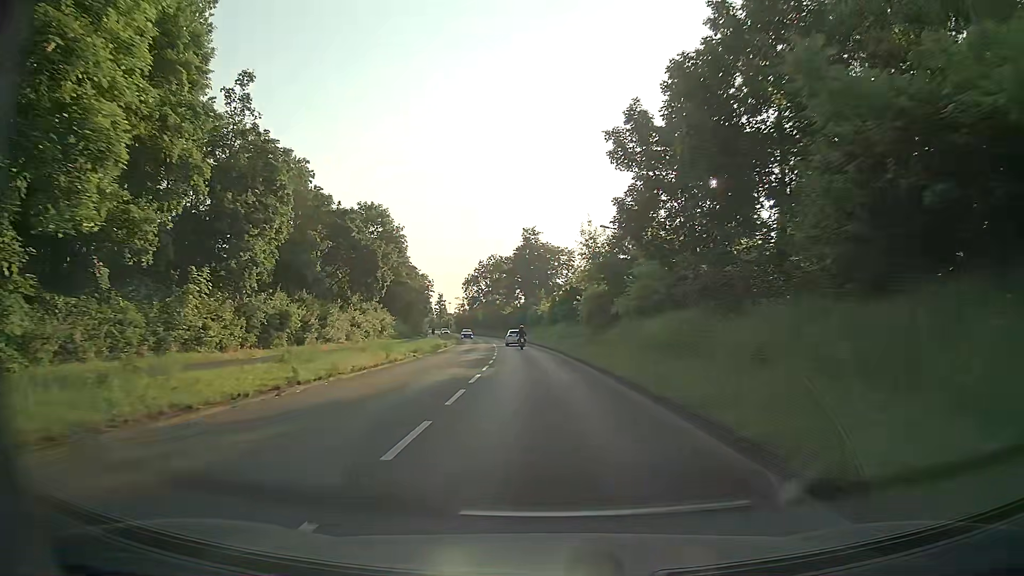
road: secondary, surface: asphalt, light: Day
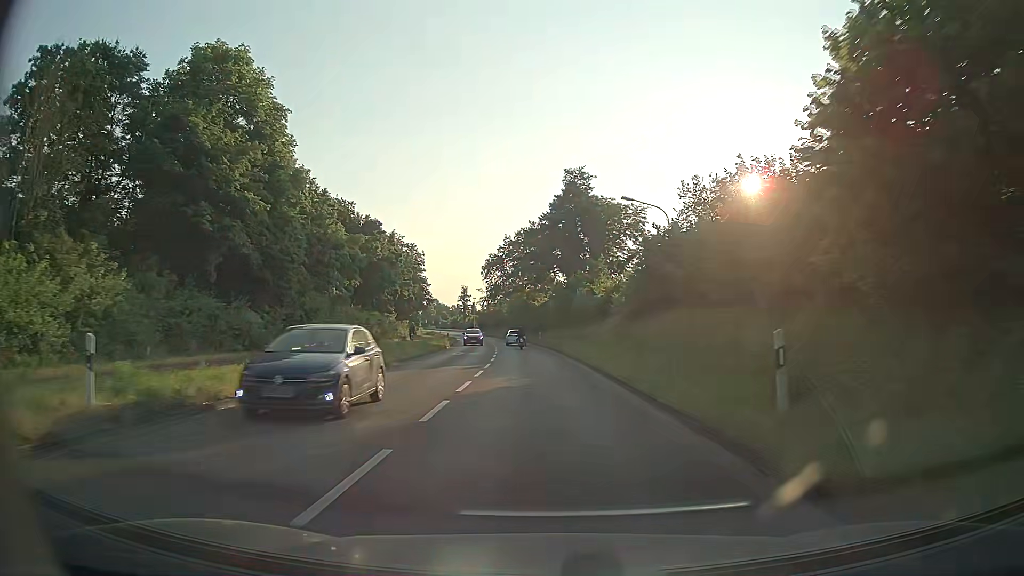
(-1.2, +44.0) m; -3°
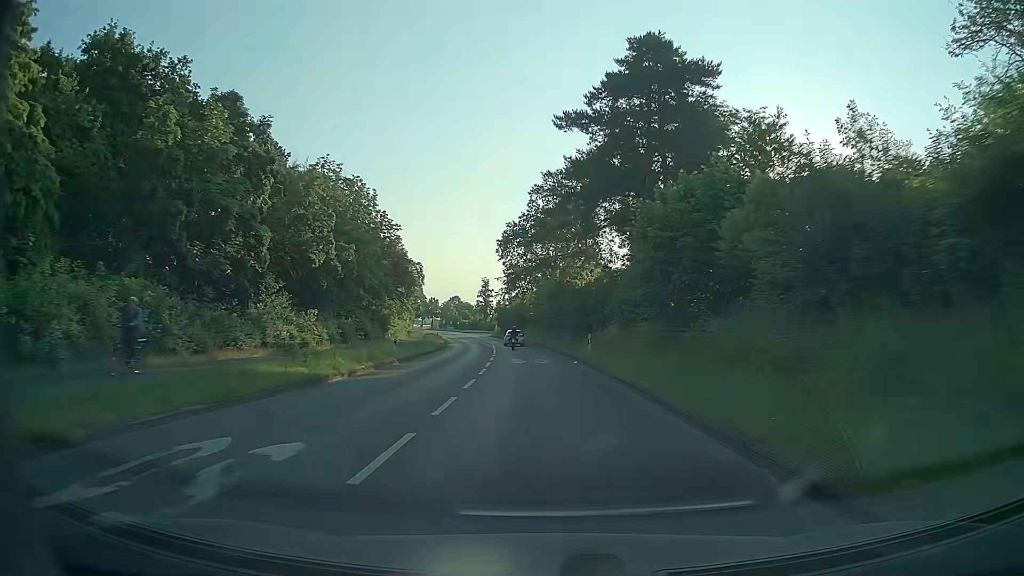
(-0.9, +34.8) m; -3°
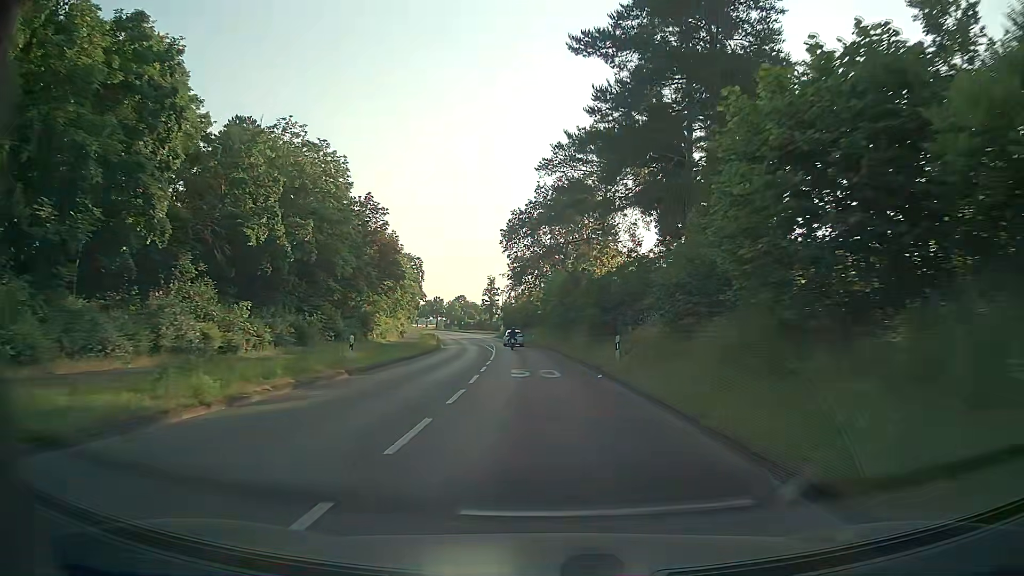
(-0.1, +8.7) m; -1°
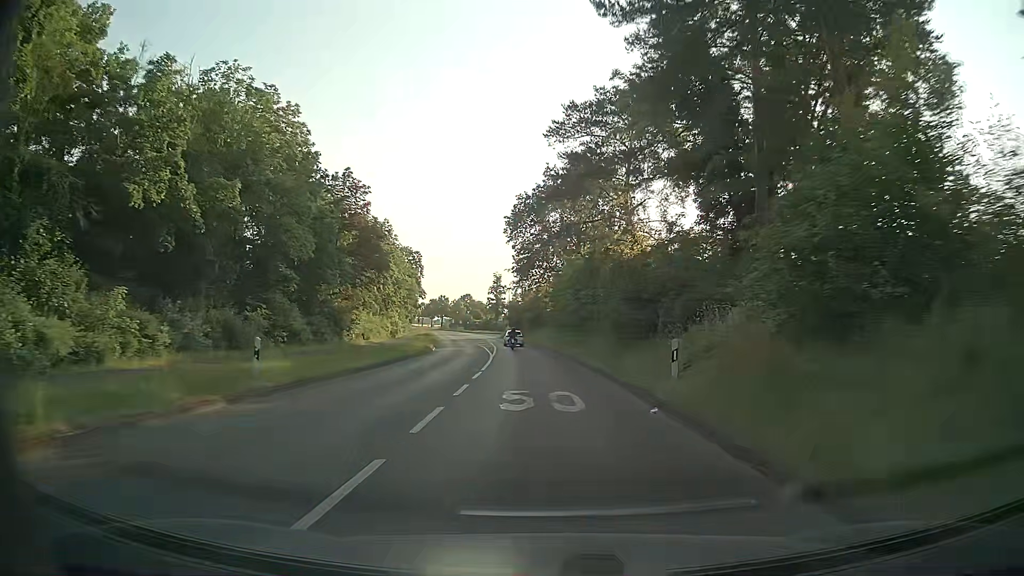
(-0.1, +8.6) m; -2°
(0, +10) (0, +20) (0, +30) (0, +40) (-1, +50) (-1, +60) (-2, +70) (-3, +80) (-4, +90) (-5, +100) m
